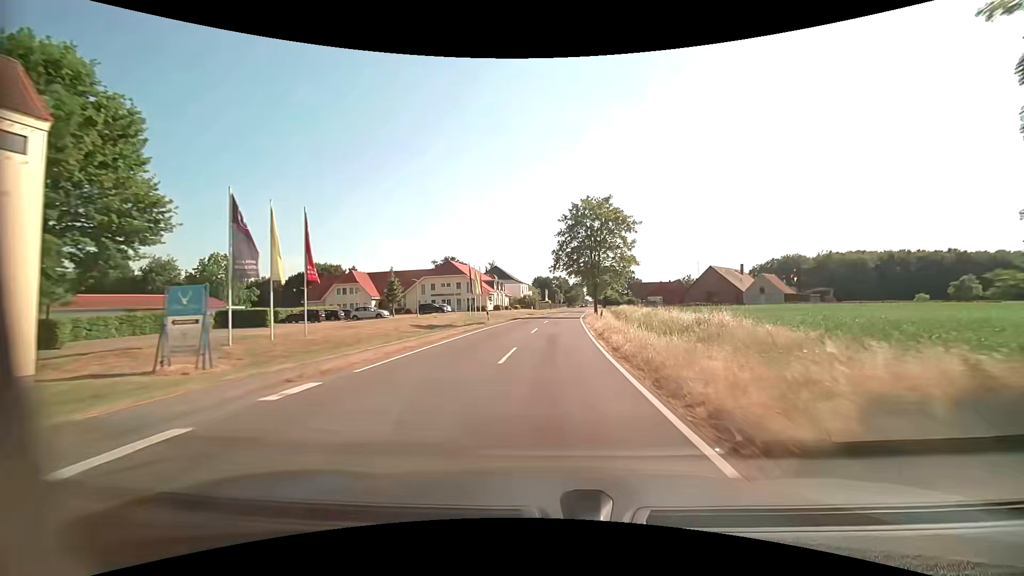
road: tertiary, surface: asphalt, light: Day
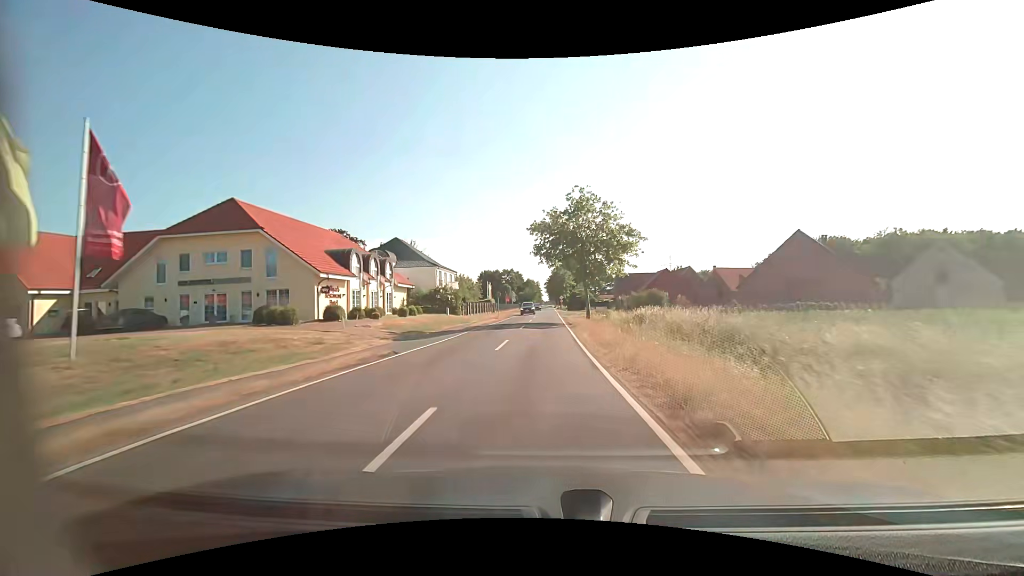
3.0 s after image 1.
(+2.7, +57.1) m; +5°
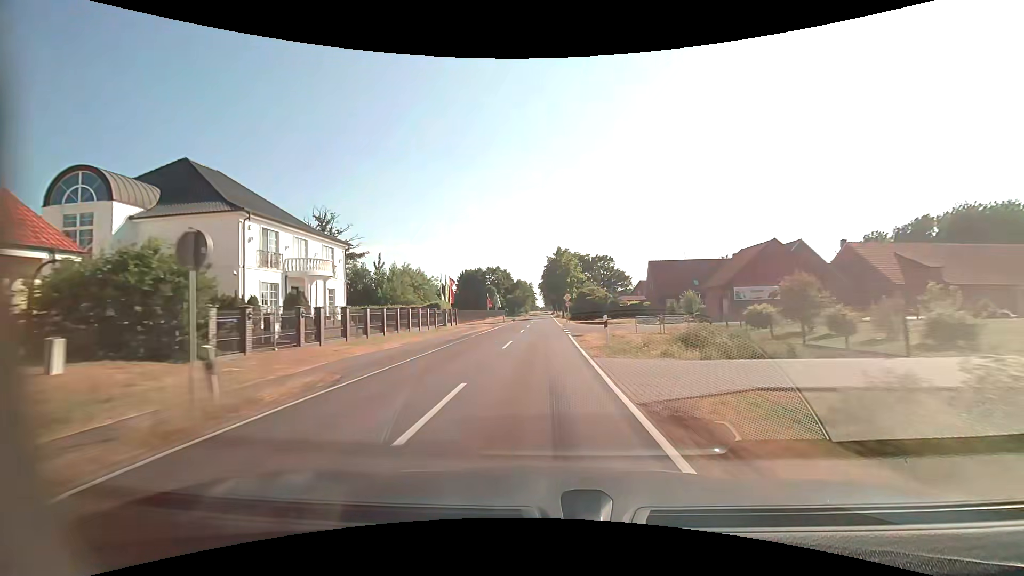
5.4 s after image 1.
(+0.1, +45.8) m; 0°
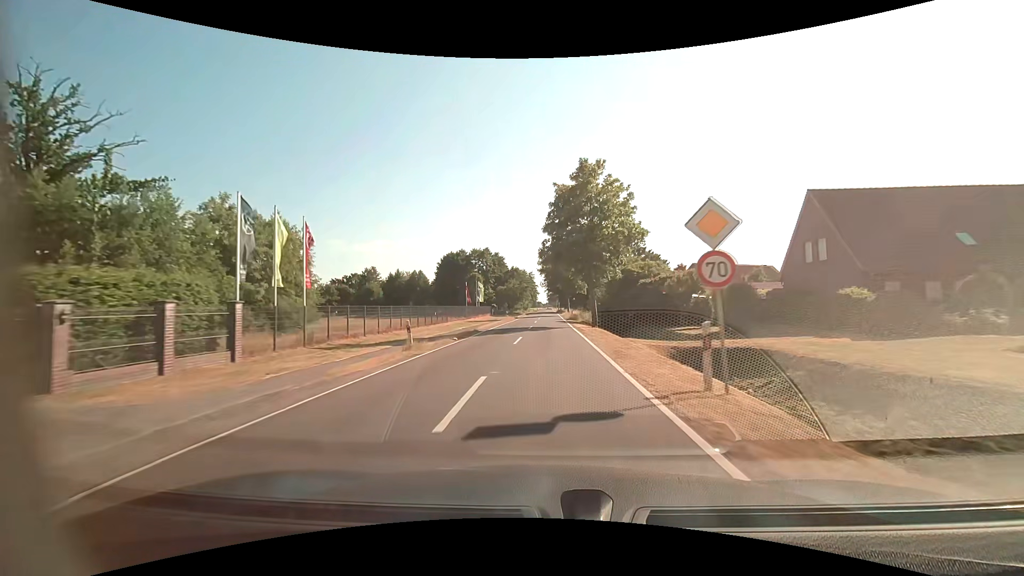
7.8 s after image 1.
(-0.1, +45.7) m; 0°
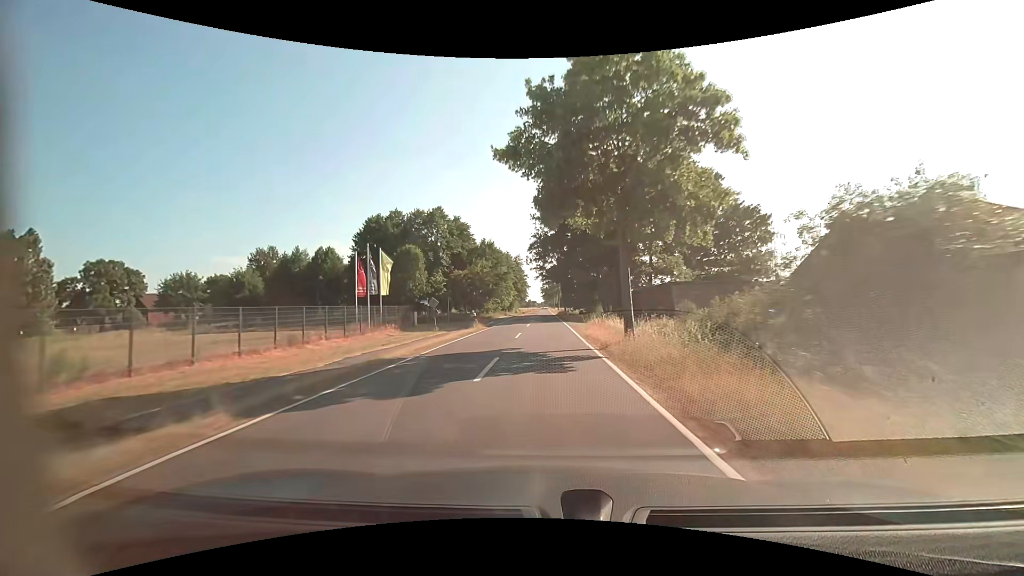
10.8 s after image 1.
(+0.3, +57.2) m; 0°
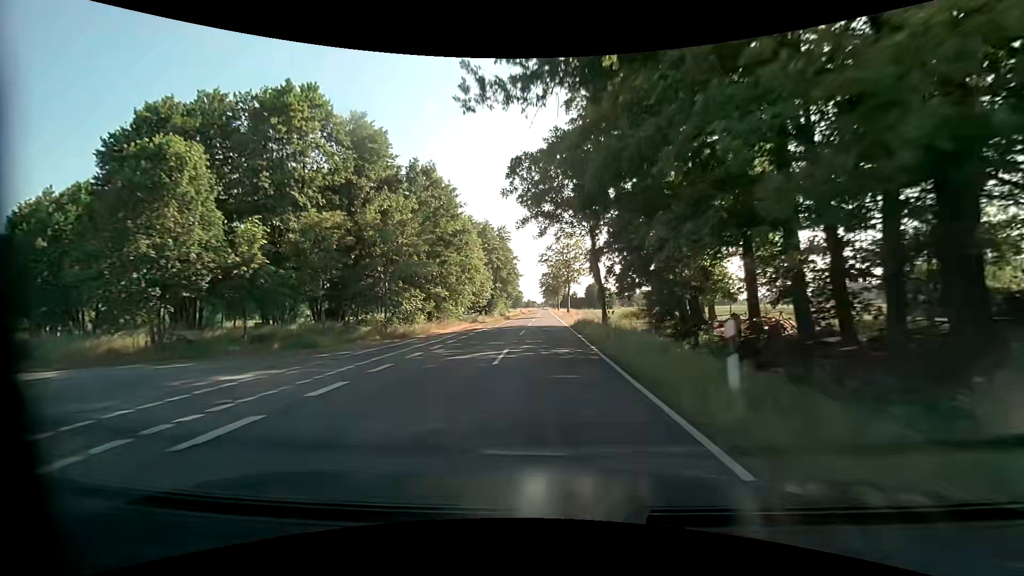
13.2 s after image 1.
(-0.1, +45.9) m; 0°
